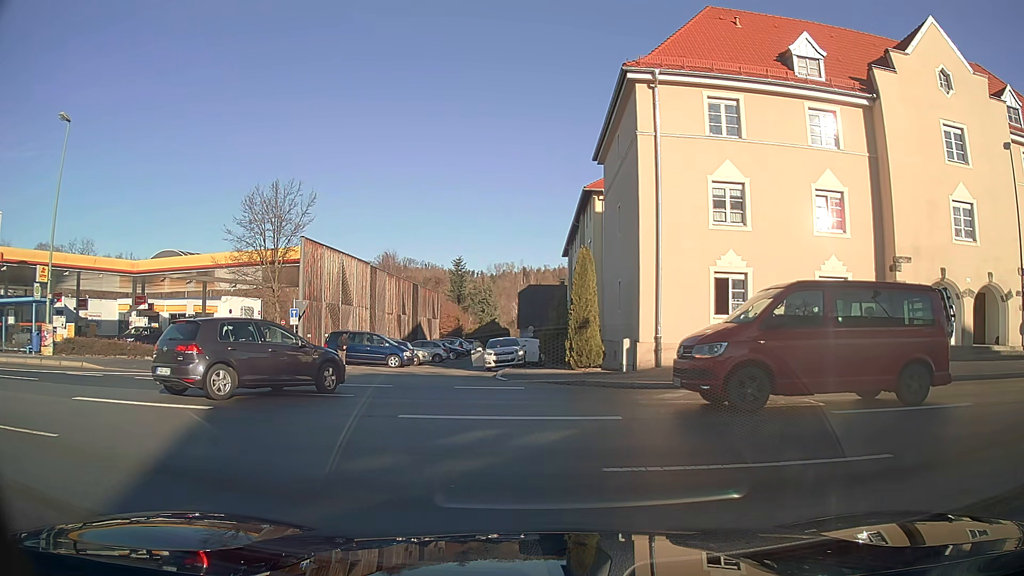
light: Day
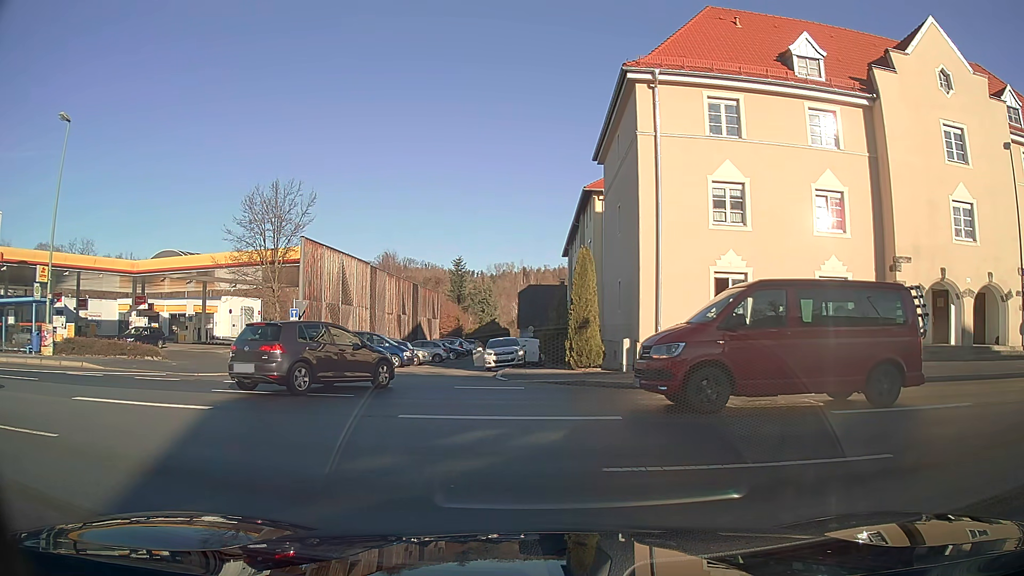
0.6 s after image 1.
(0.0, 0.0) m; 0°
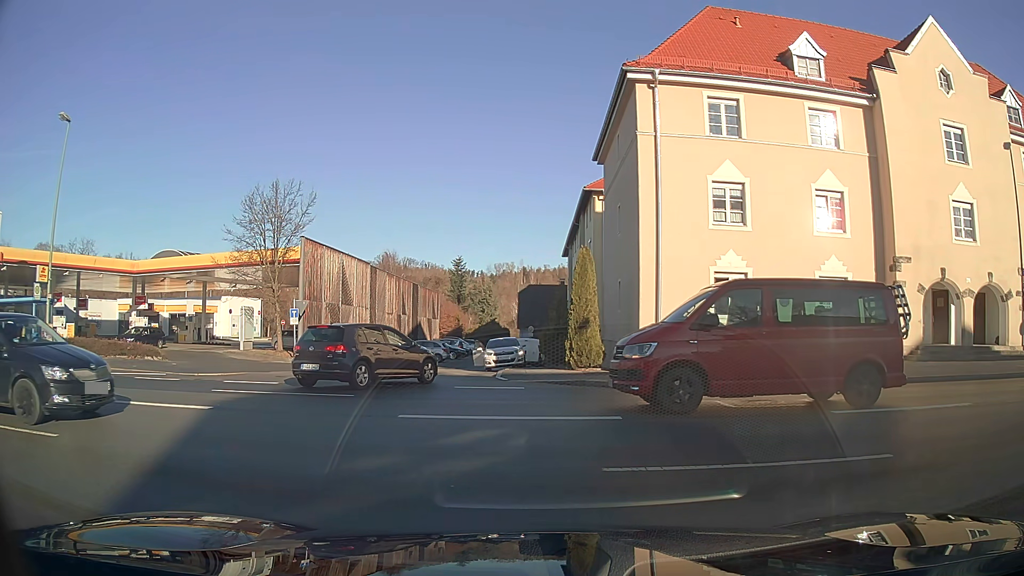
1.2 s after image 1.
(0.0, 0.0) m; 0°
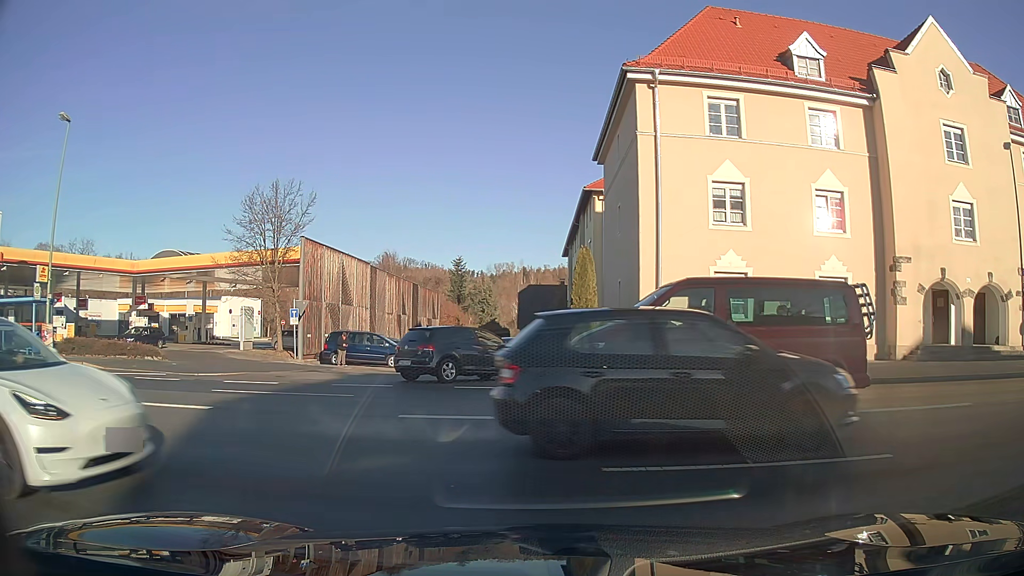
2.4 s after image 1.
(0.0, 0.0) m; 0°
